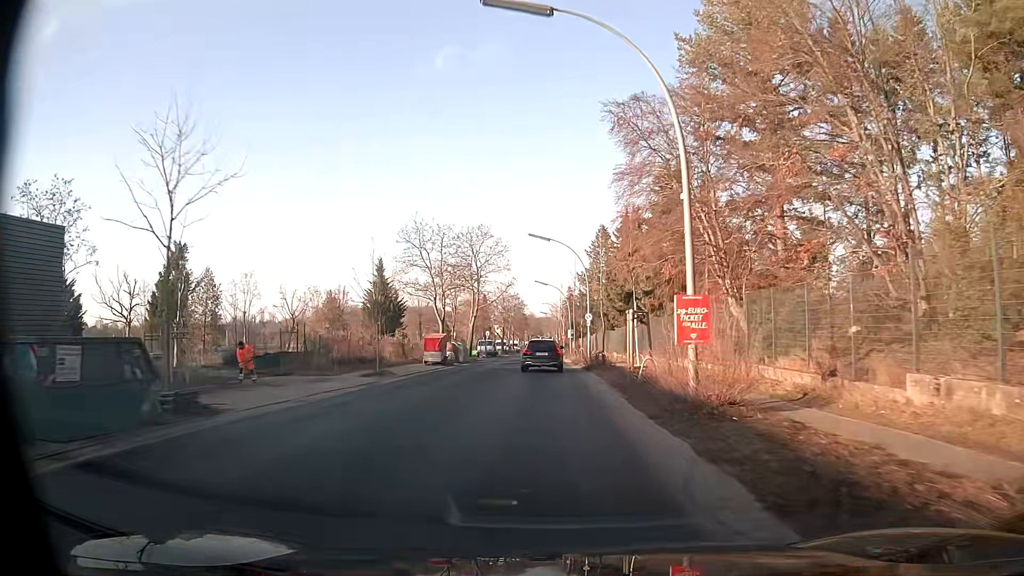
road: tertiary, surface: asphalt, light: Day
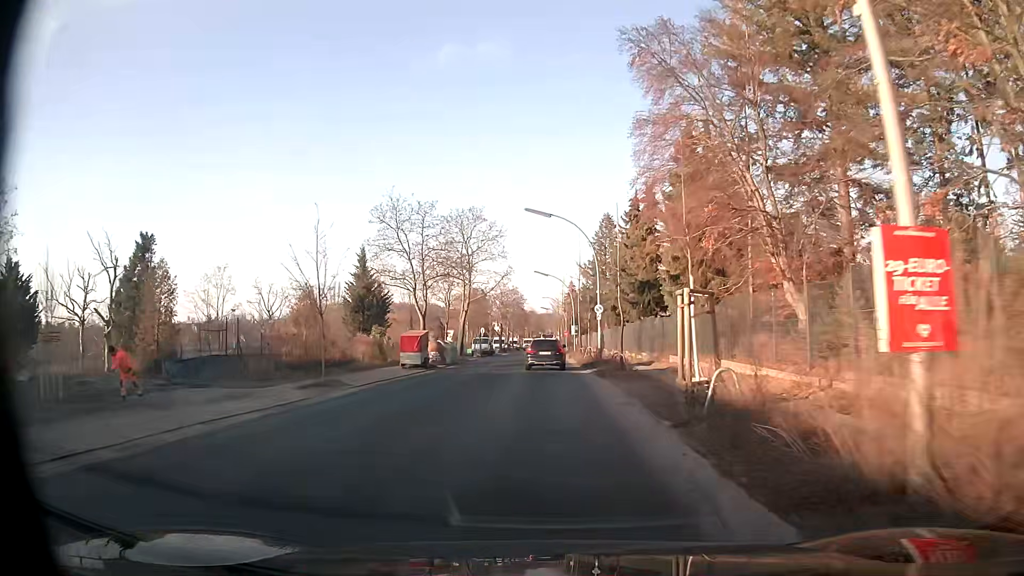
(+0.1, +7.5) m; 0°
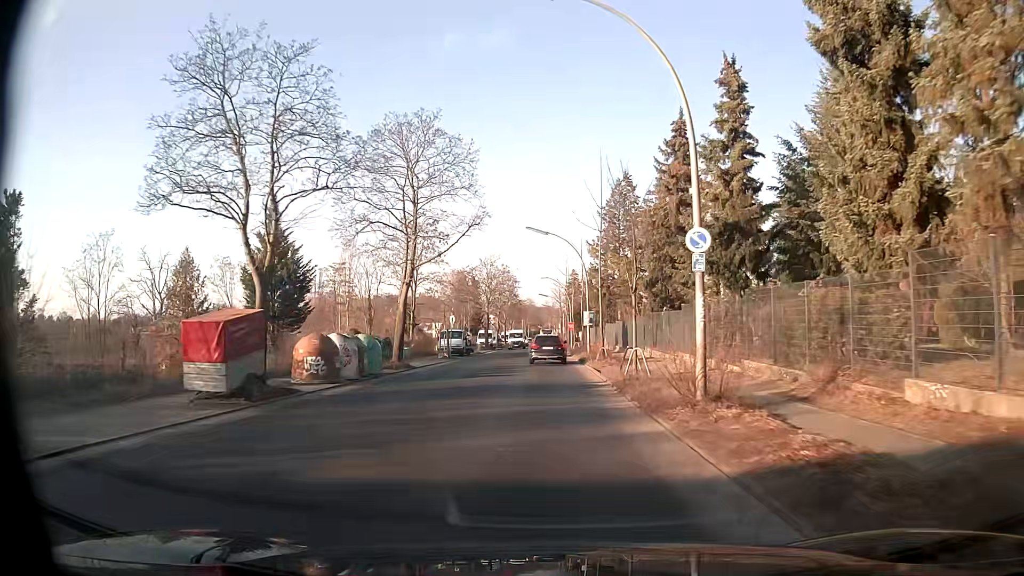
(+0.1, +22.6) m; 0°
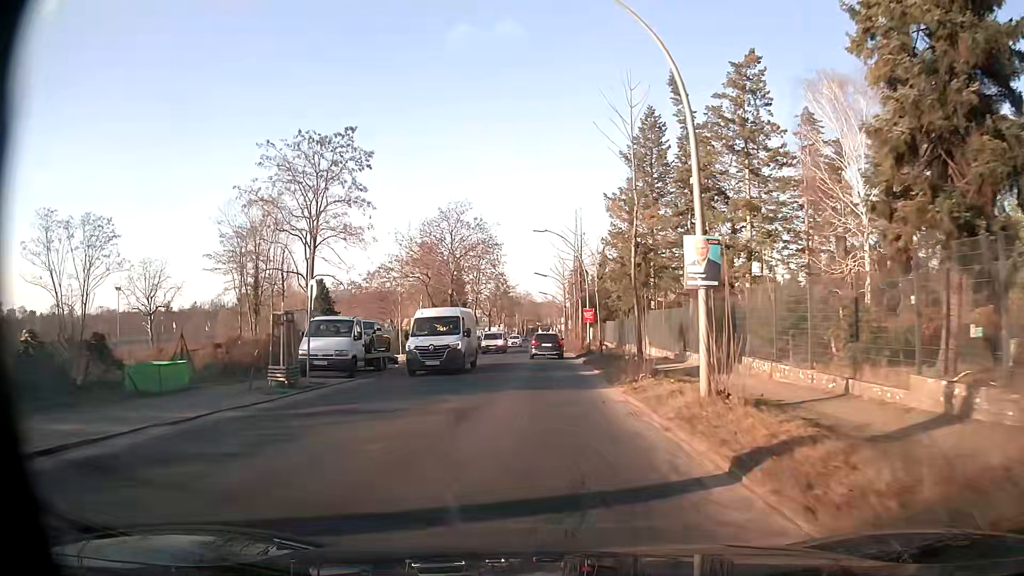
(+0.1, +30.3) m; 0°
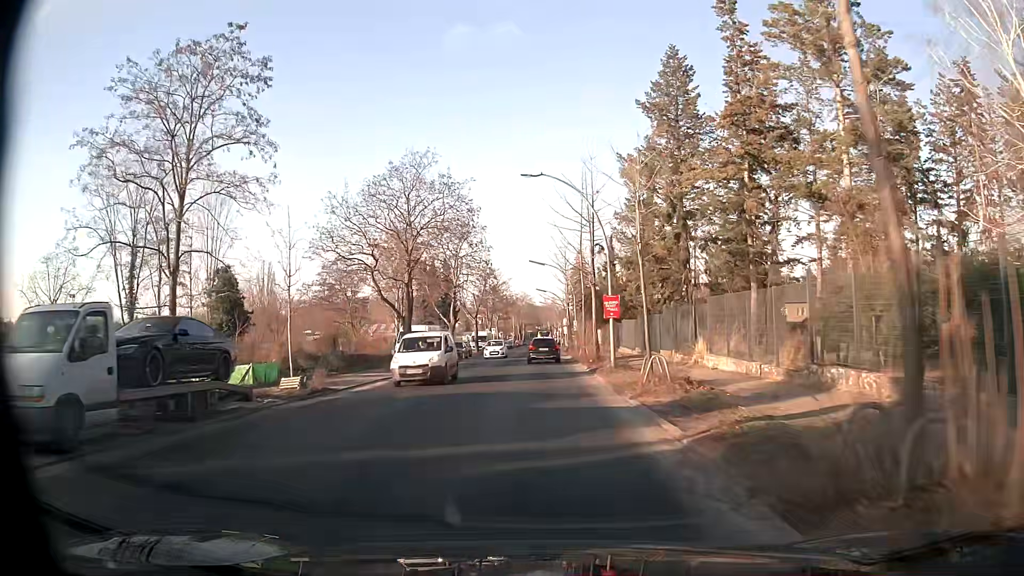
(0.0, +15.2) m; 0°
(0, +10) (0, +20) (0, +30) (0, +40) (0, +50) (0, +60) (0, +70) (0, +80) (0, +90) (0, +100) m
